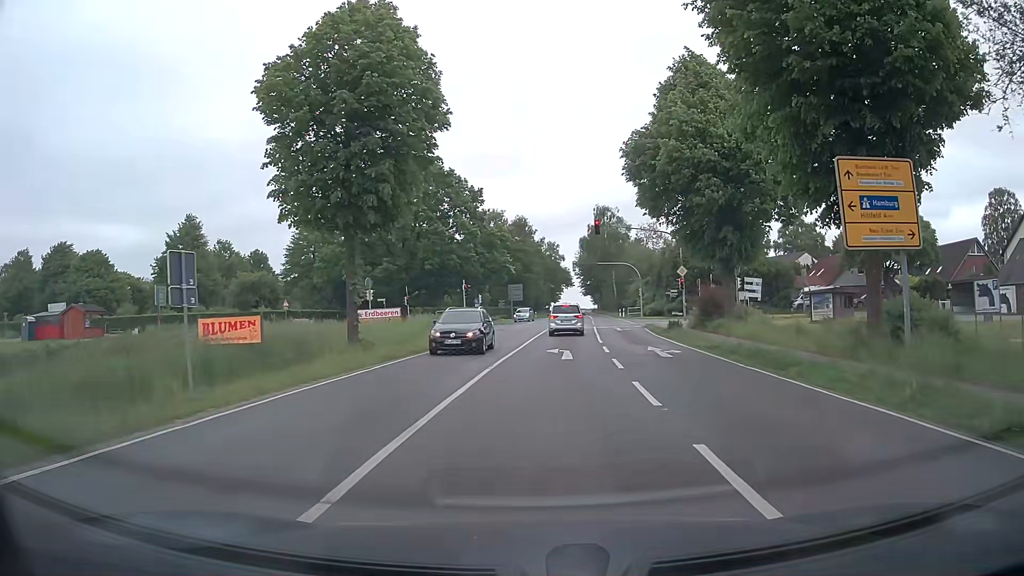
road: tertiary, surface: asphalt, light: Day
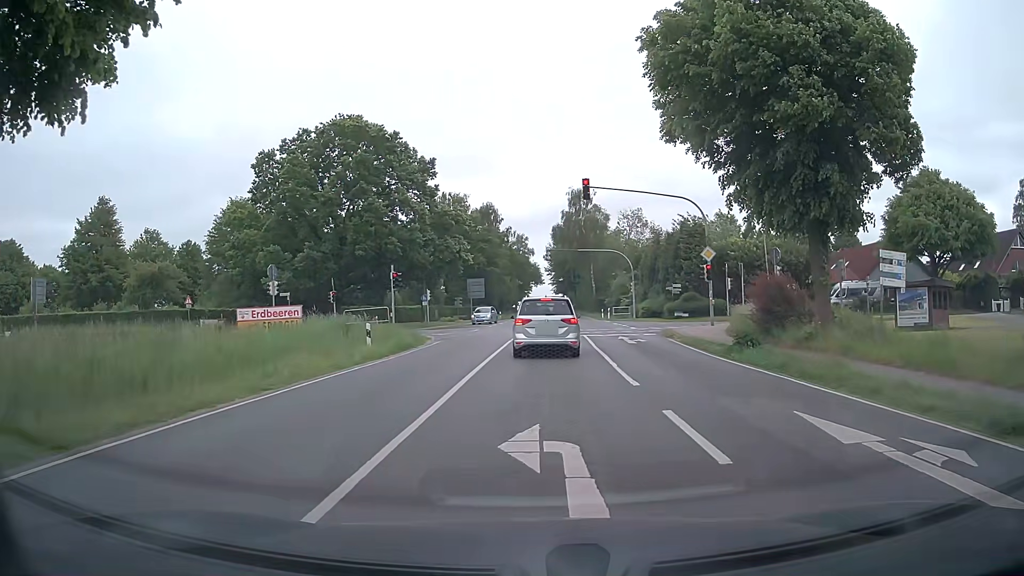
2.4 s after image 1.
(+0.4, +15.8) m; +3°
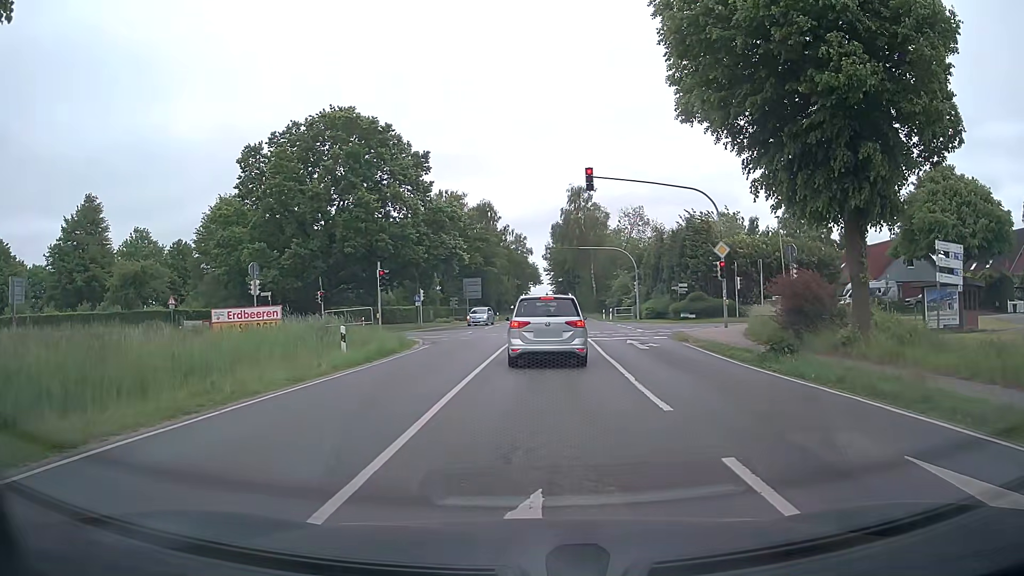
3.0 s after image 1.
(0.0, +2.8) m; 0°
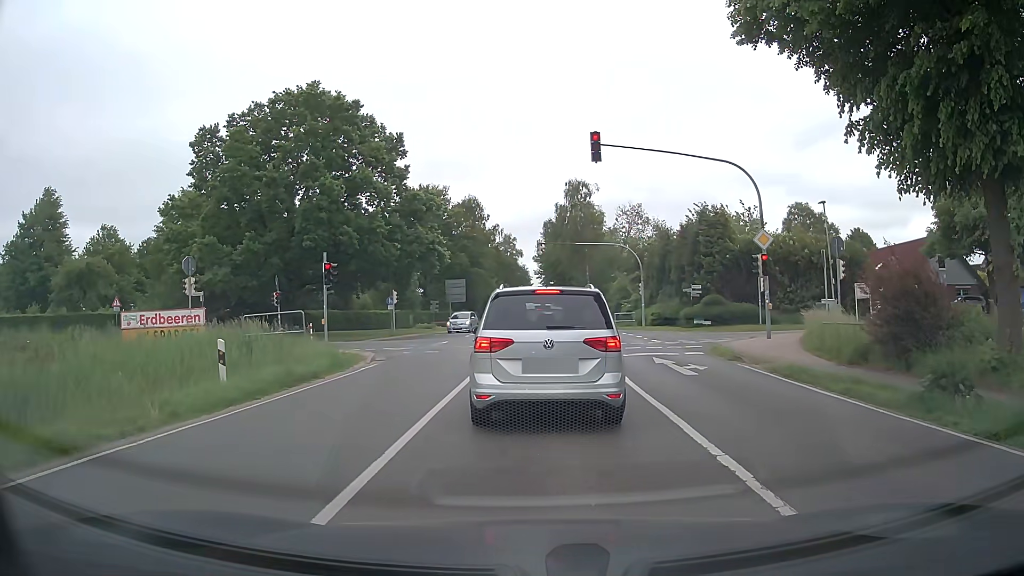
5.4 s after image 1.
(+0.1, +7.1) m; +2°
(0, +10) (0, +20) (-1, +30) (-7, +37) (-17, +39) (-27, +40) (-37, +40) (-47, +40) (-57, +40) (-67, +40) m
